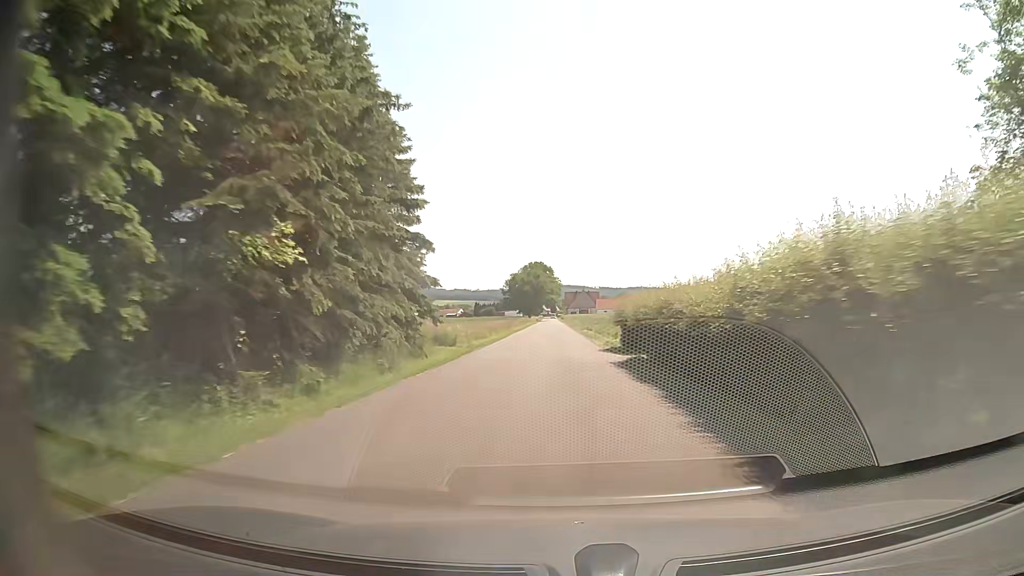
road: unclassified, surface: asphalt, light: Day
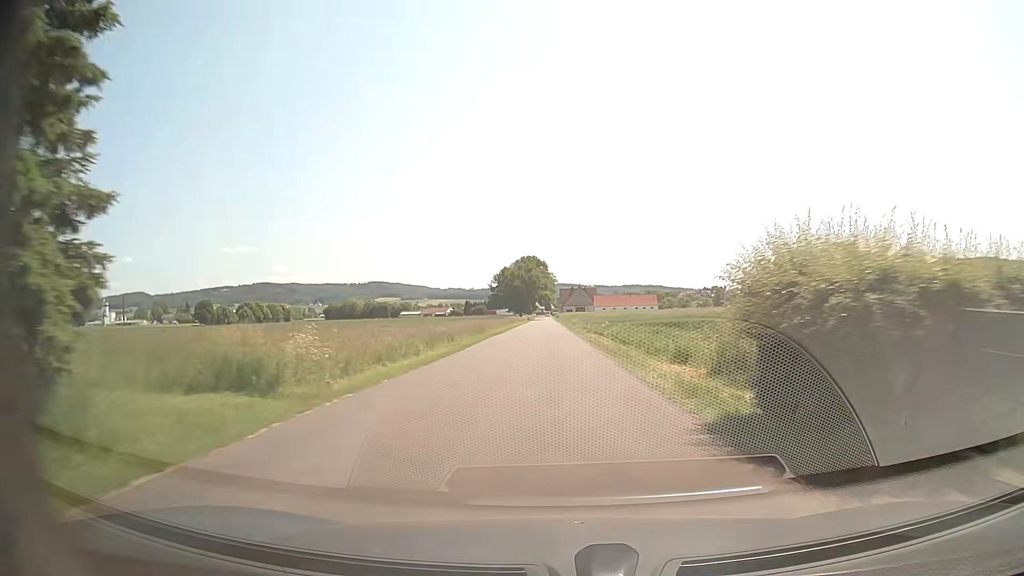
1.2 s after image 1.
(+0.2, +20.9) m; +1°
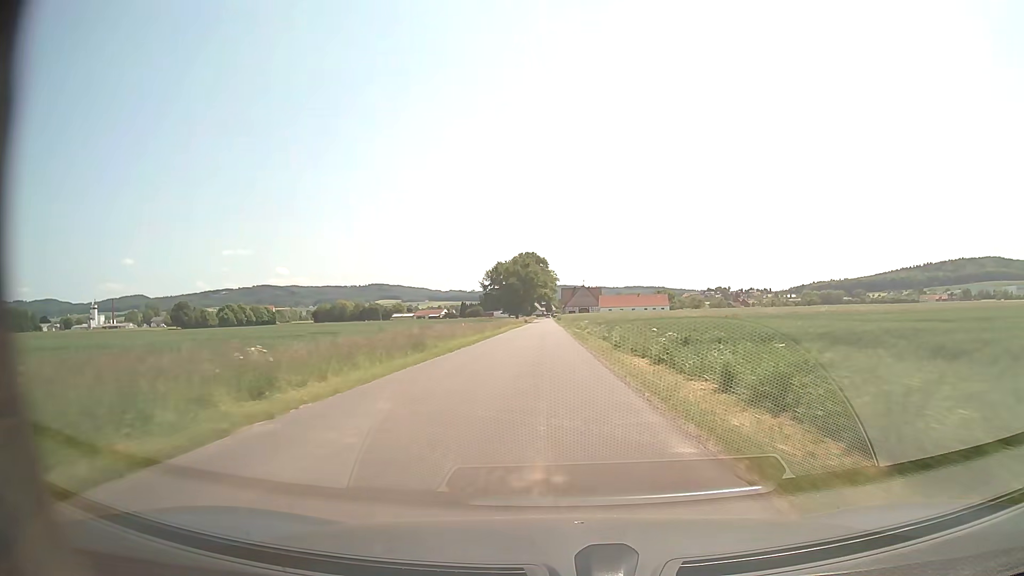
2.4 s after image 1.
(-0.1, +22.5) m; 0°
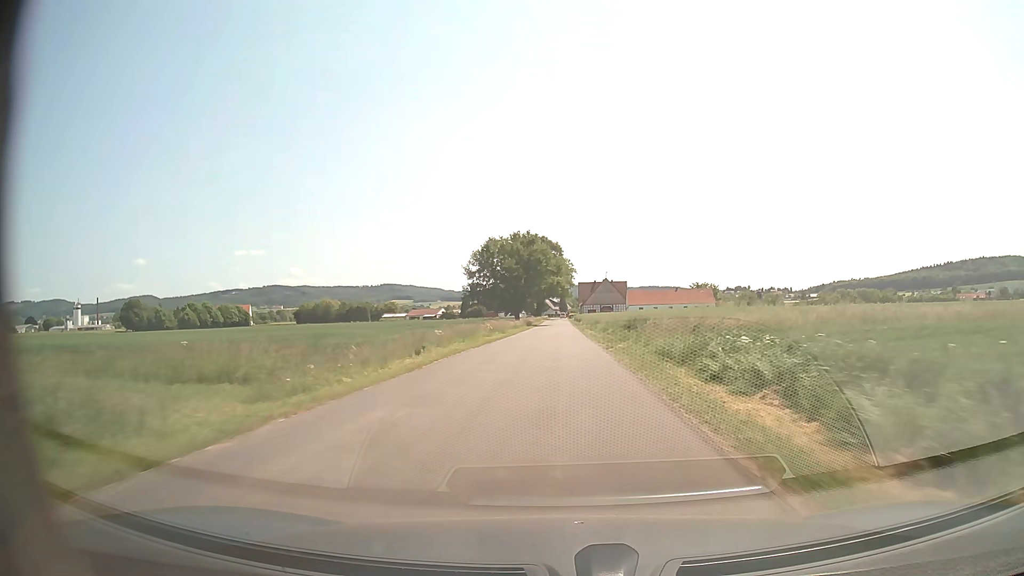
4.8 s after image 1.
(-0.7, +48.6) m; -1°
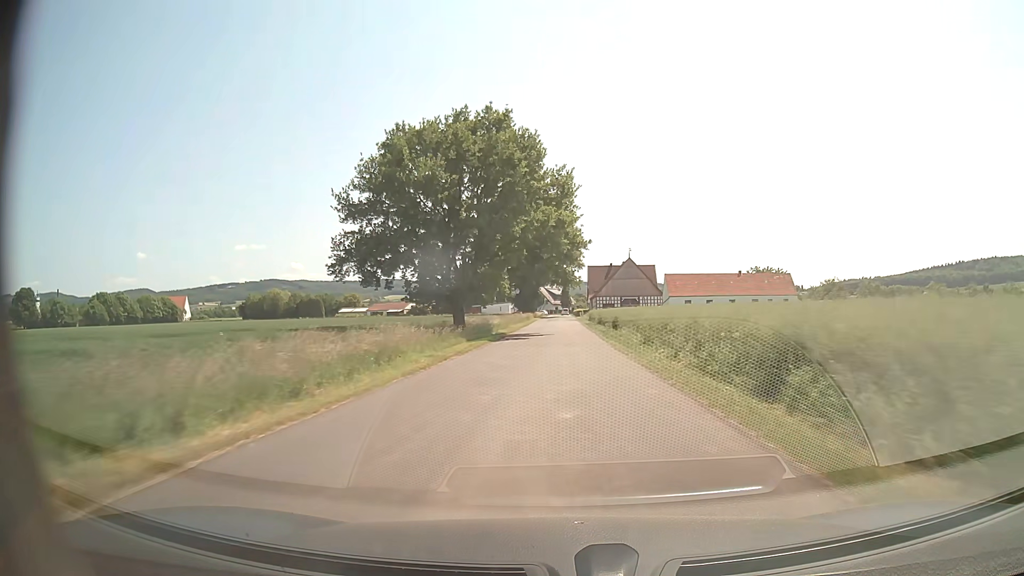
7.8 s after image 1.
(0.0, +64.2) m; 0°
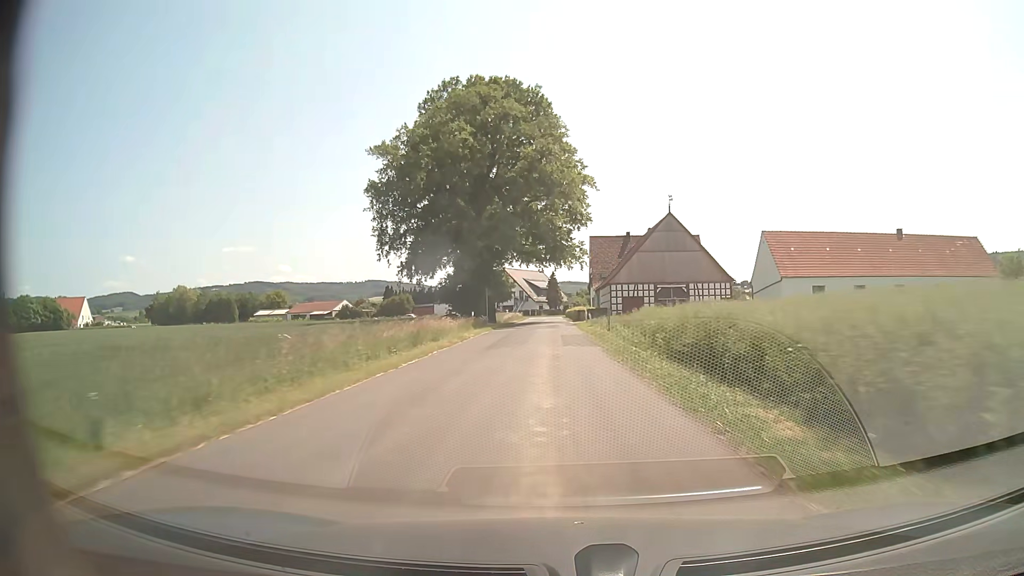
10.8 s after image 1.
(+0.7, +63.7) m; +1°
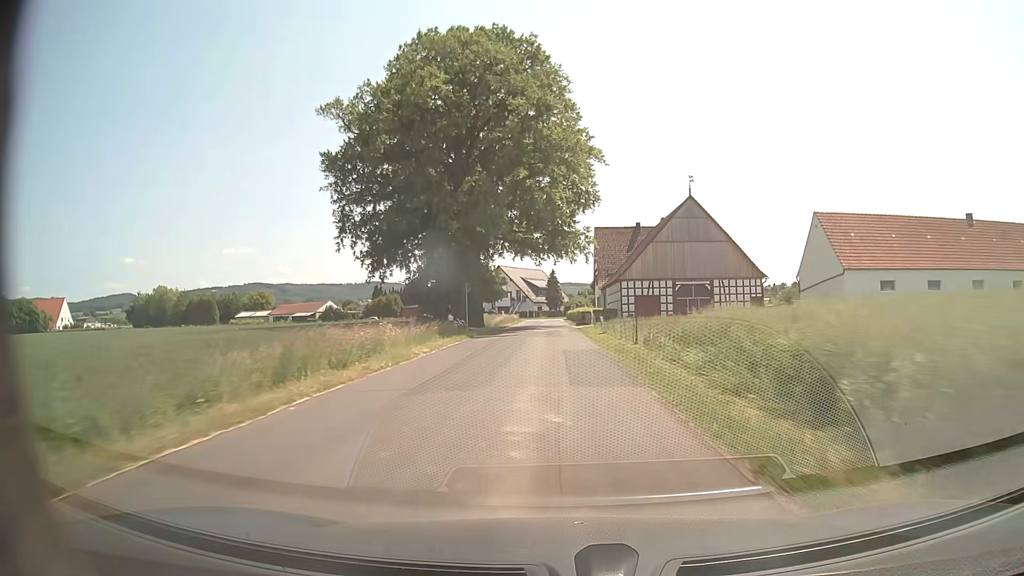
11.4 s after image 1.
(0.0, +12.0) m; 0°
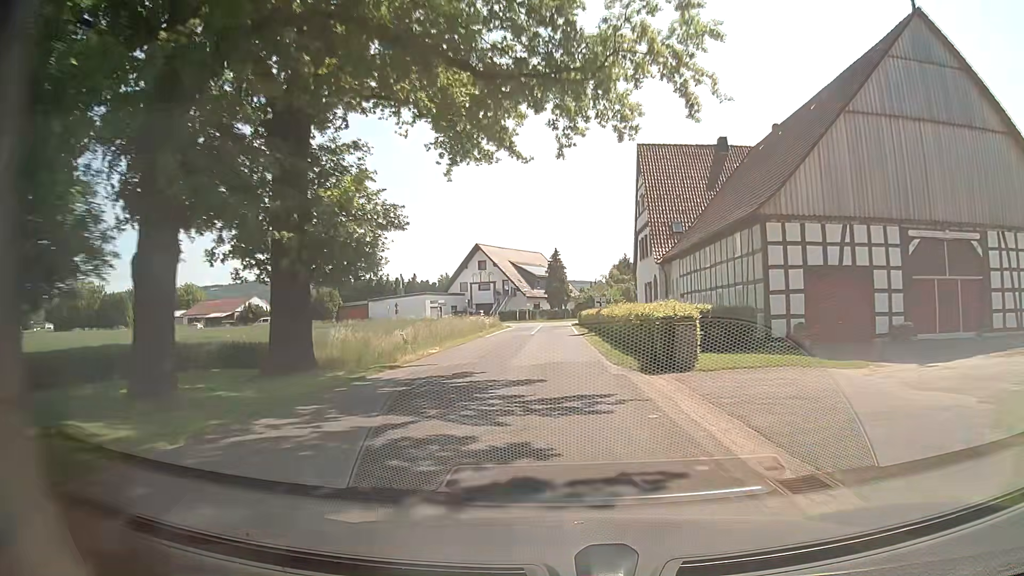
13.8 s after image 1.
(-0.2, +43.2) m; 0°
(0, +10) (0, +20) (0, +30) (0, +40) (0, +50) (0, +60) (0, +70) (-4, +79) (-13, +84) (-22, +87) m
